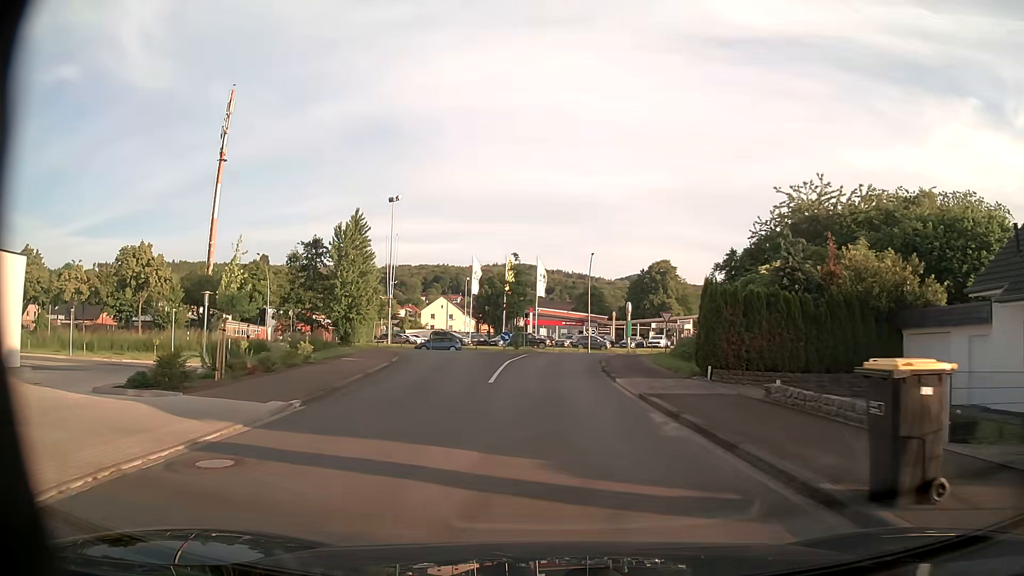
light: Day
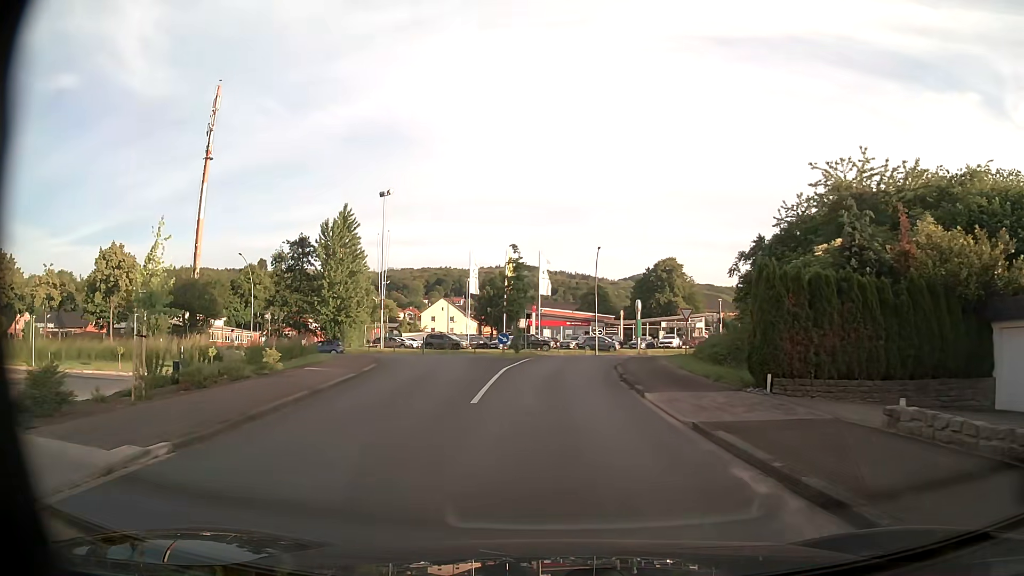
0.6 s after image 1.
(0.0, +5.1) m; 0°
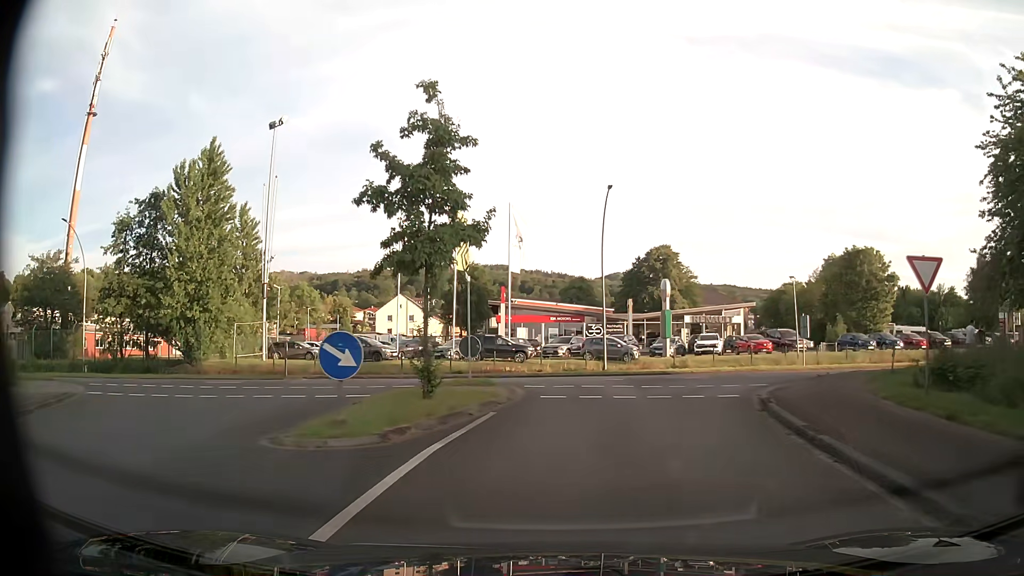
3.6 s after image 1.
(-0.1, +25.7) m; +2°
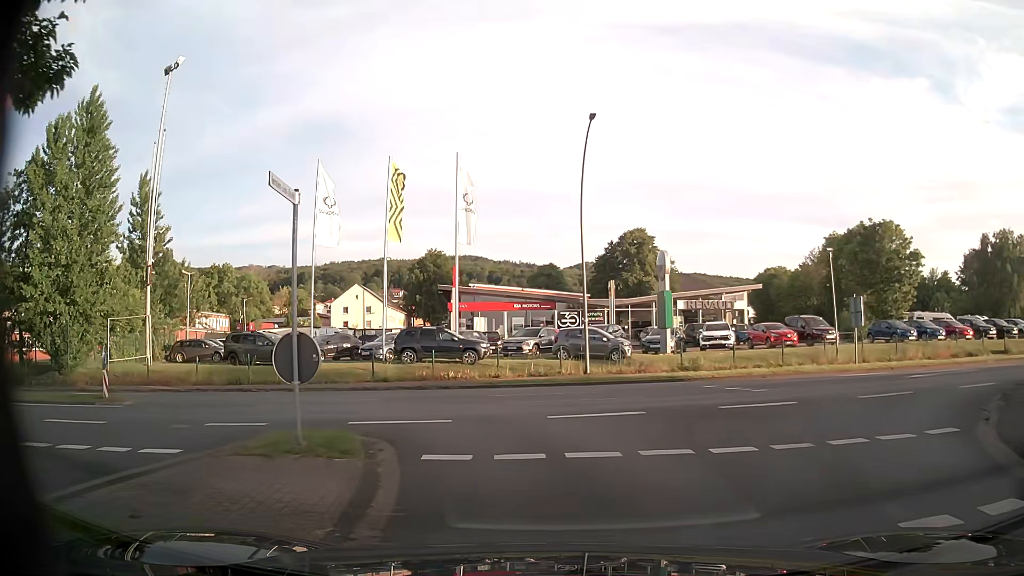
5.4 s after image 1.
(+0.2, +10.2) m; +1°
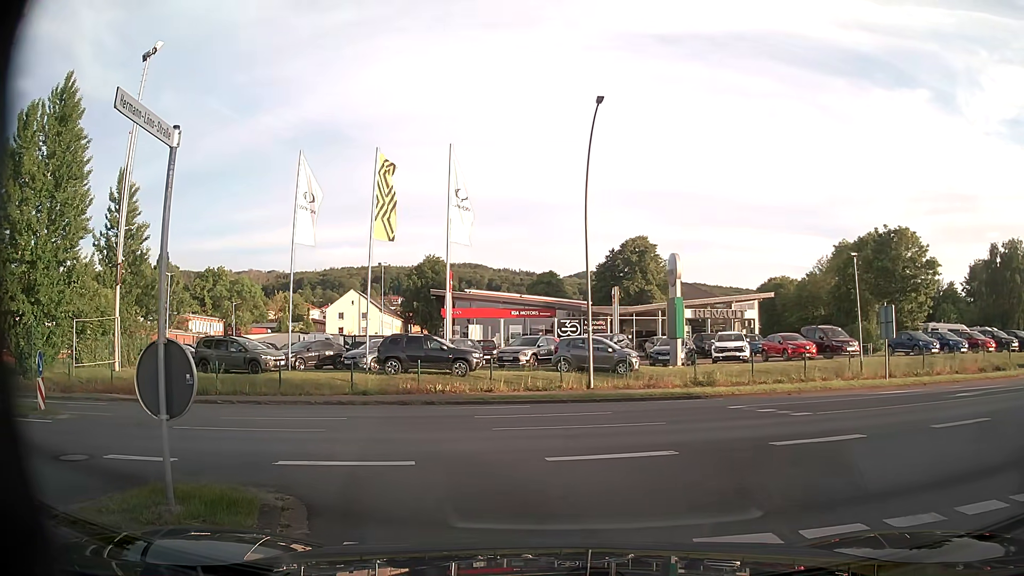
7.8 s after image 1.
(0.0, +2.7) m; +1°
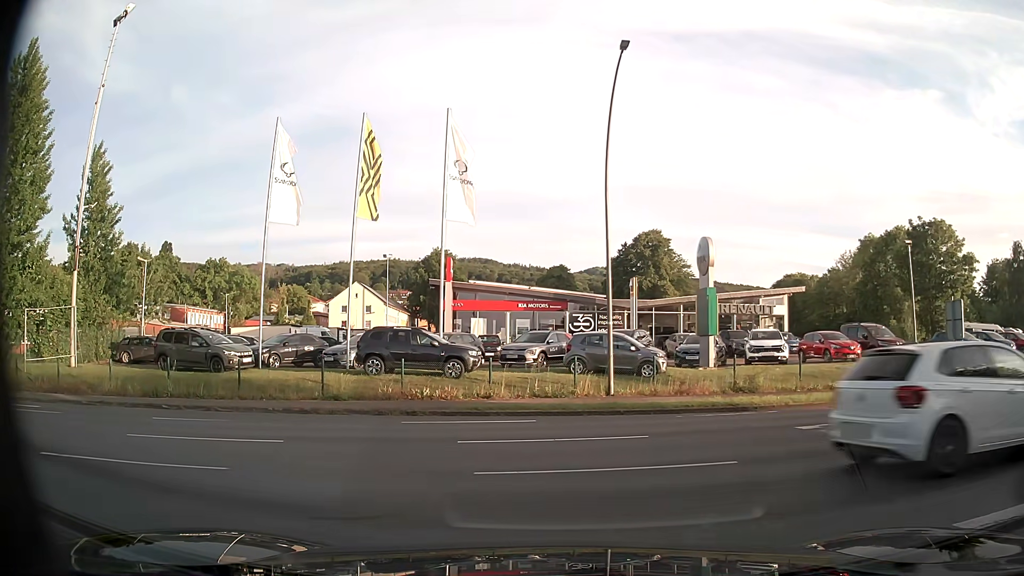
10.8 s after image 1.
(0.0, +4.3) m; -1°
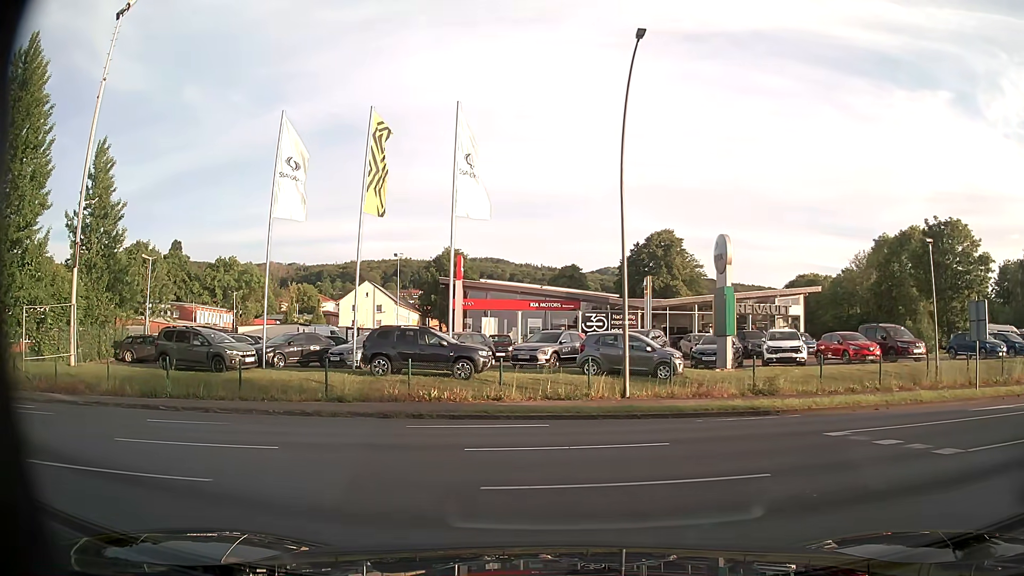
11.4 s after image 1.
(0.0, +0.8) m; -2°
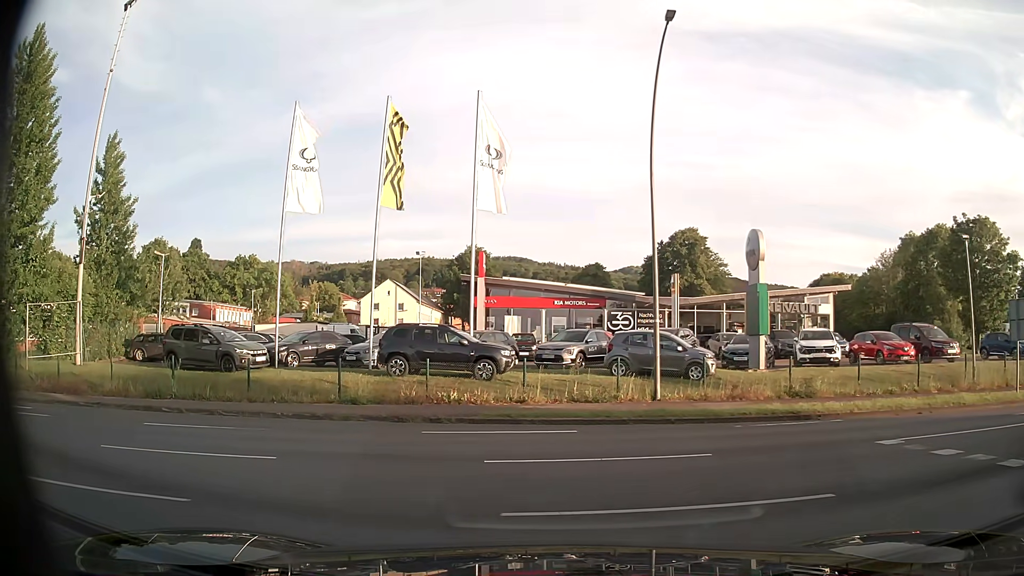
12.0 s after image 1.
(0.0, +1.2) m; -1°
(-4, +9) (-12, +14) (-22, +14) (-32, +14) (-42, +14) (-52, +14) (-62, +14) (-71, +18) (-74, +27) (-75, +37) m
